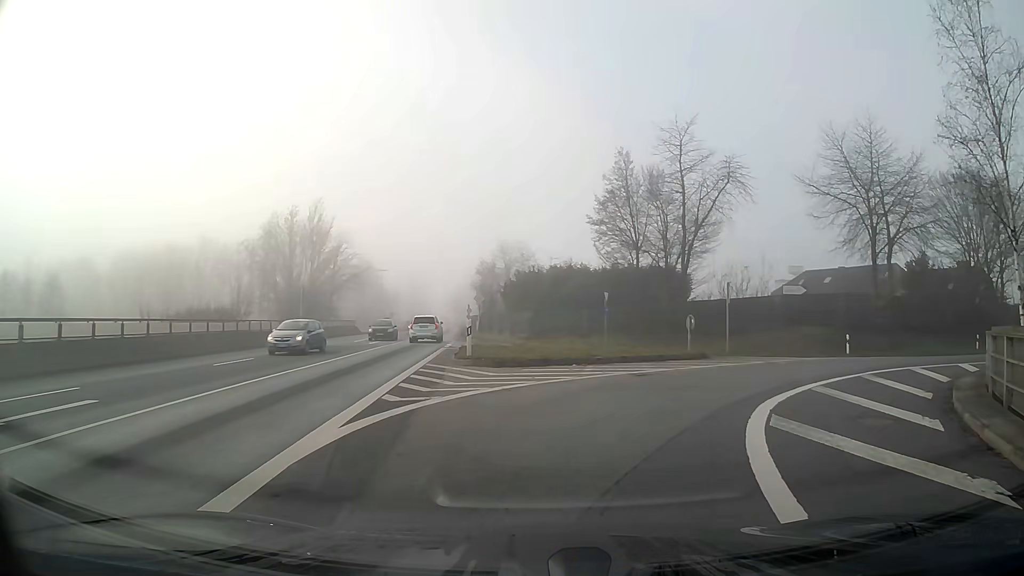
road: primary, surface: asphalt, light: Day
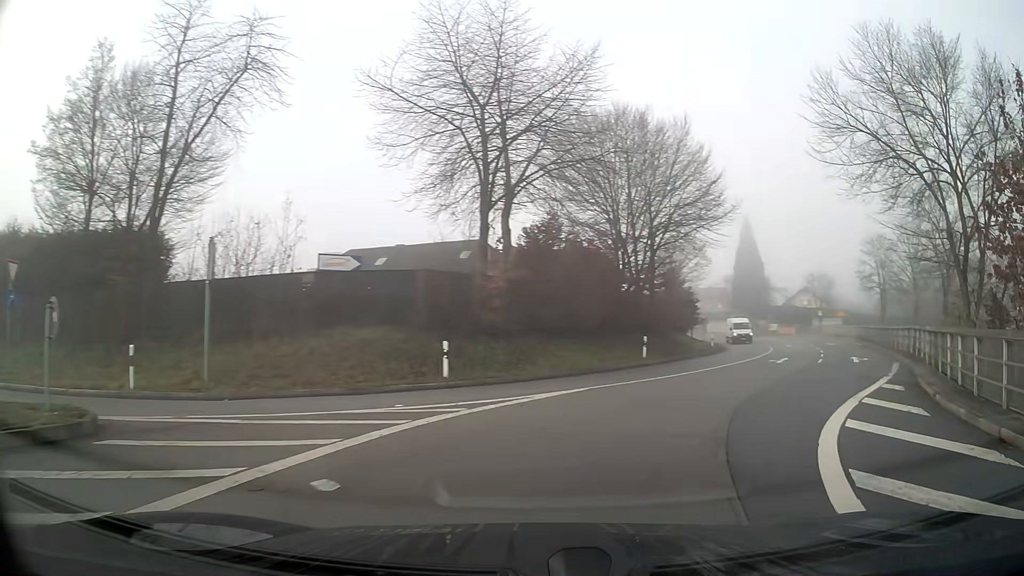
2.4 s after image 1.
(+5.3, +16.3) m; +41°
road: primary_link
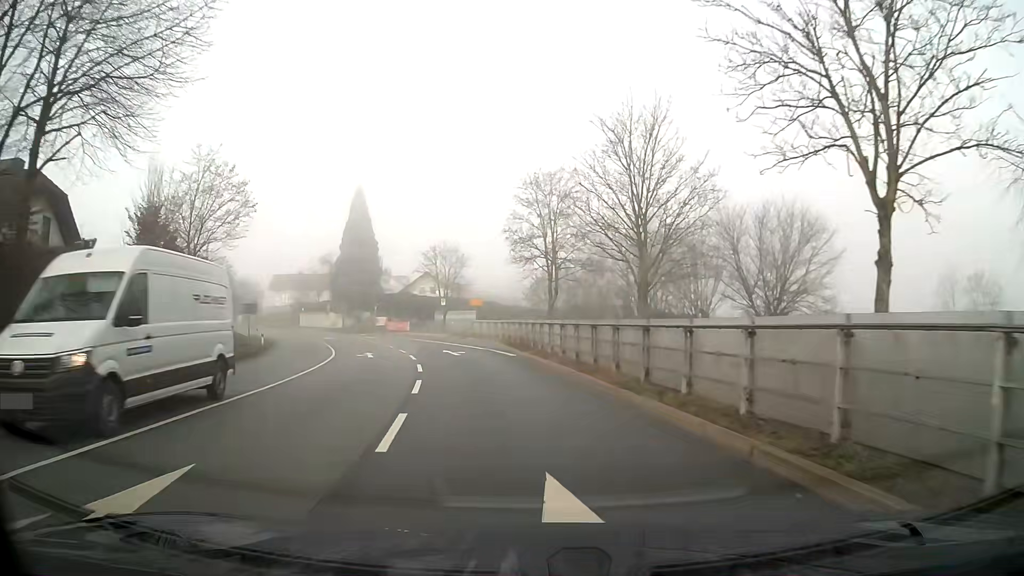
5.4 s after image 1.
(+9.5, +25.2) m; +25°
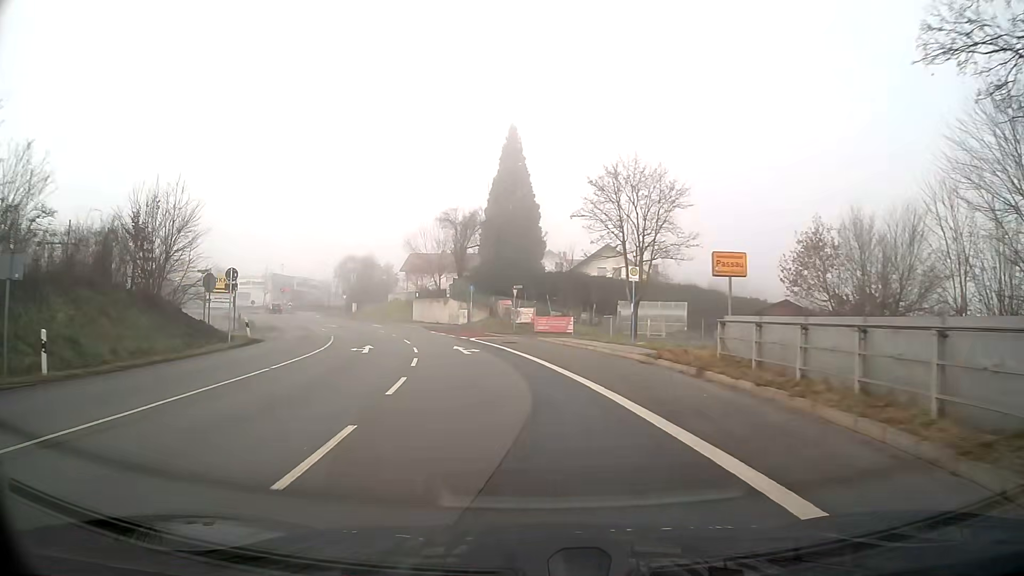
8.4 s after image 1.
(-4.1, +32.4) m; -16°
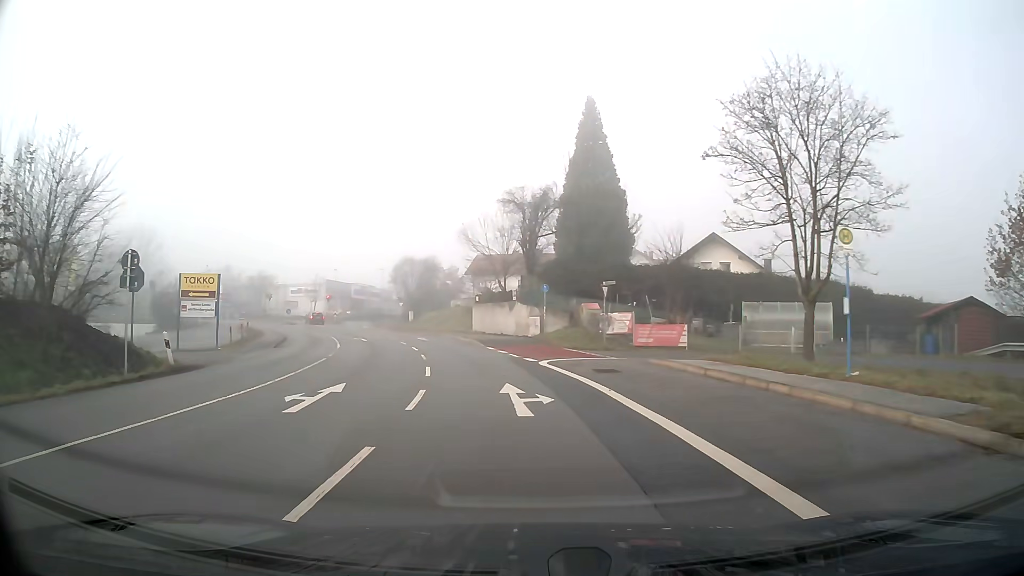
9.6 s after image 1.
(-0.8, +13.1) m; -7°
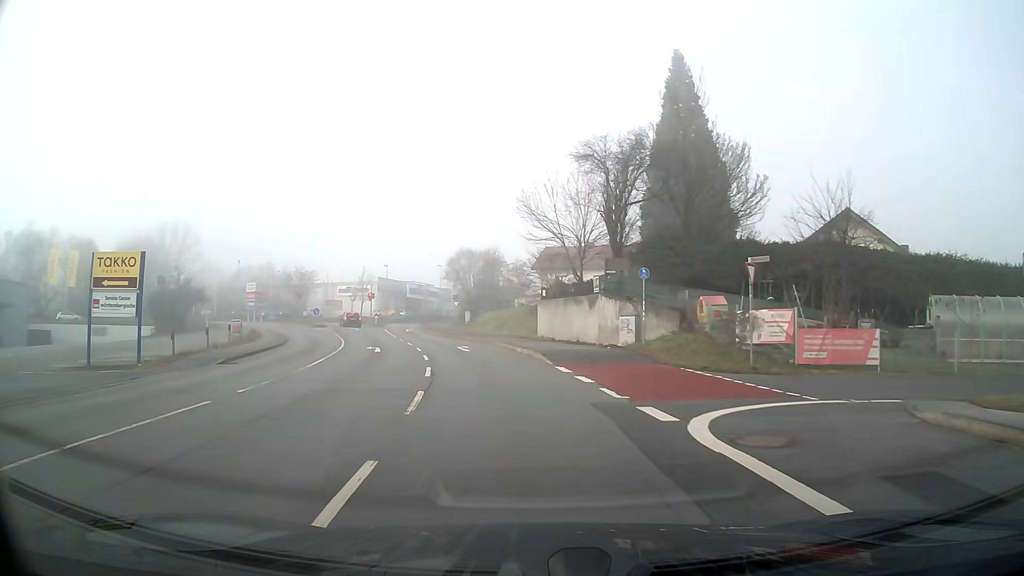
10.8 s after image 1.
(-0.7, +13.0) m; -6°
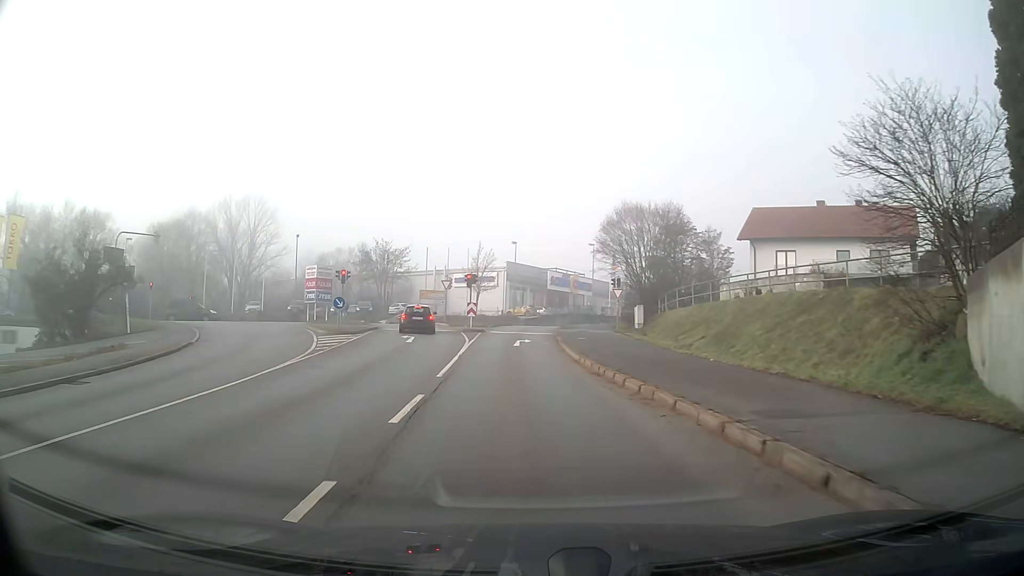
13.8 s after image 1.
(-3.6, +31.1) m; -13°
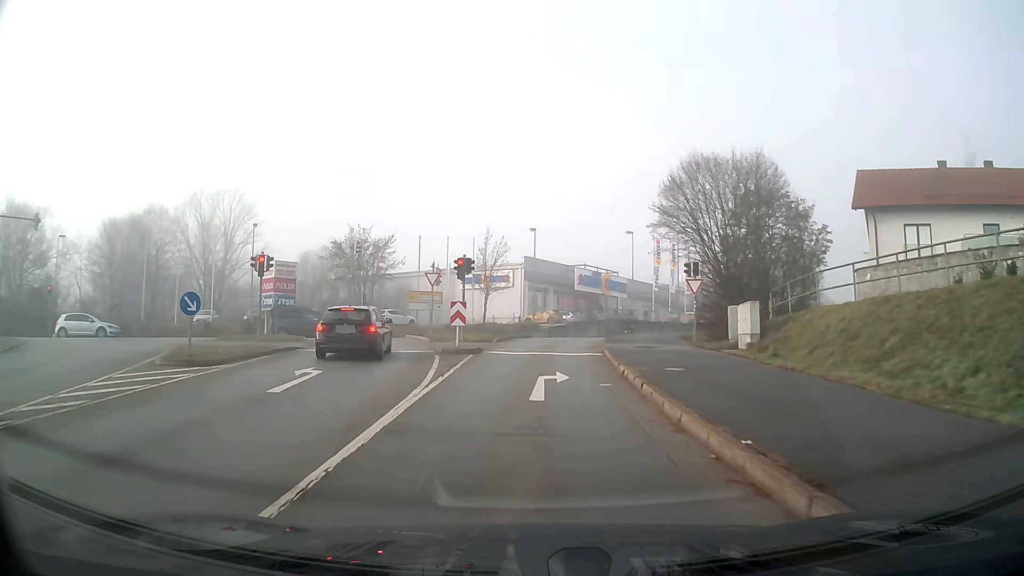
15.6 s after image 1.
(-0.3, +16.0) m; -1°
(0, +10) (0, +20) (+1, +30) (+4, +40) (+10, +47) (+17, +55) (+24, +62) (+30, +70) (+36, +78) (+41, +86) m
